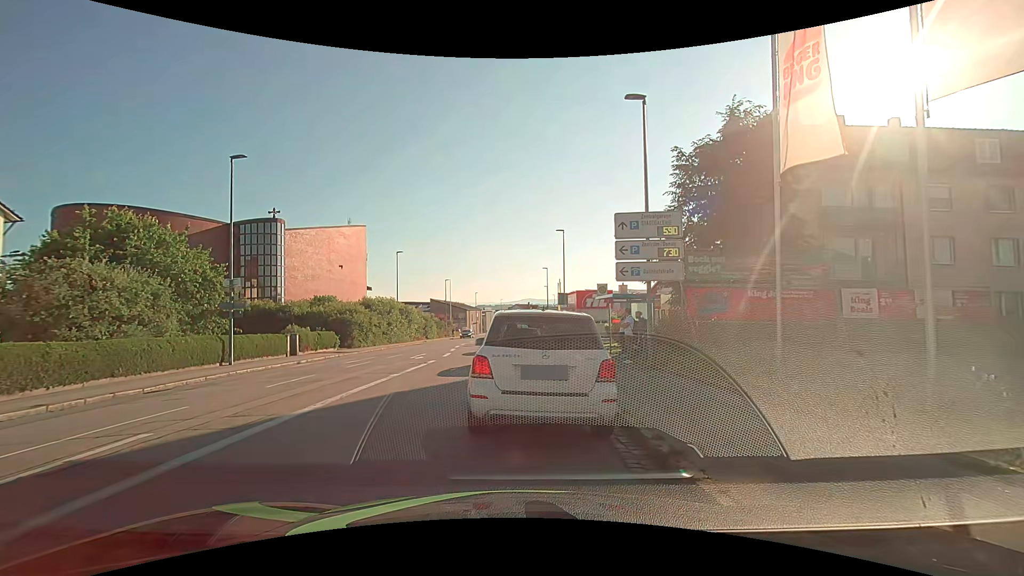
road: tertiary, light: Day
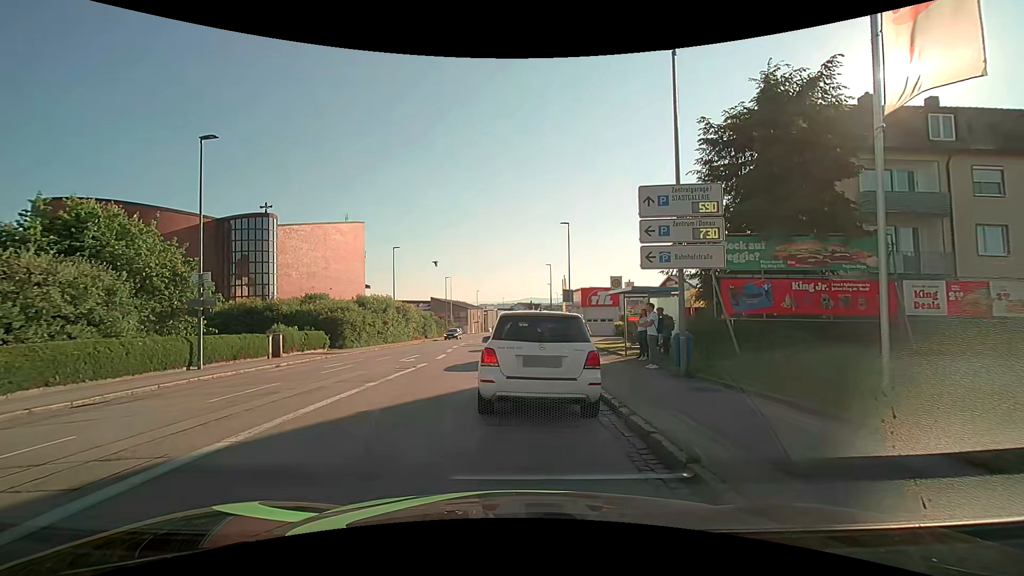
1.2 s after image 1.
(0.0, +2.7) m; -1°
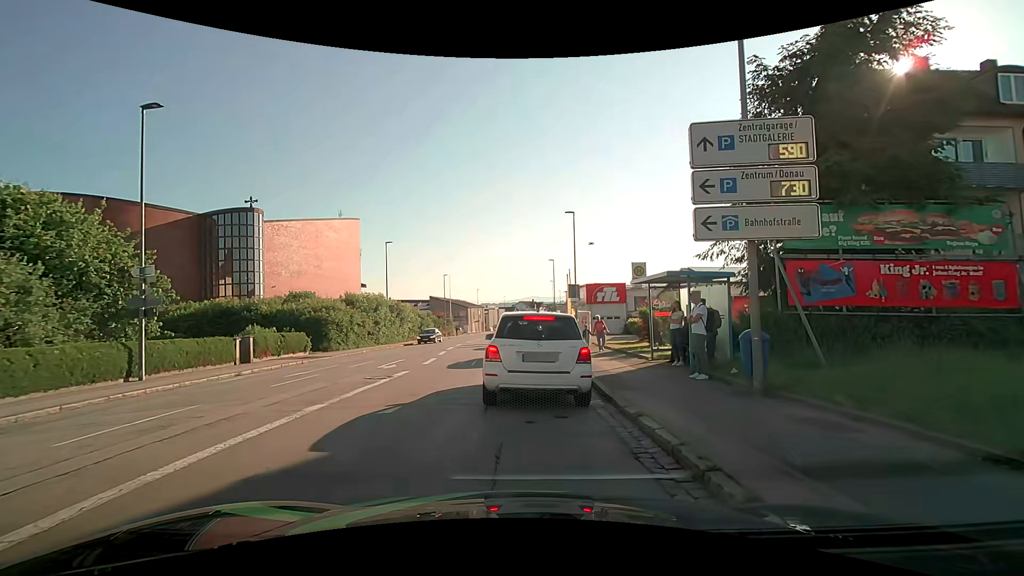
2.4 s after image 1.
(+0.1, +3.6) m; +1°
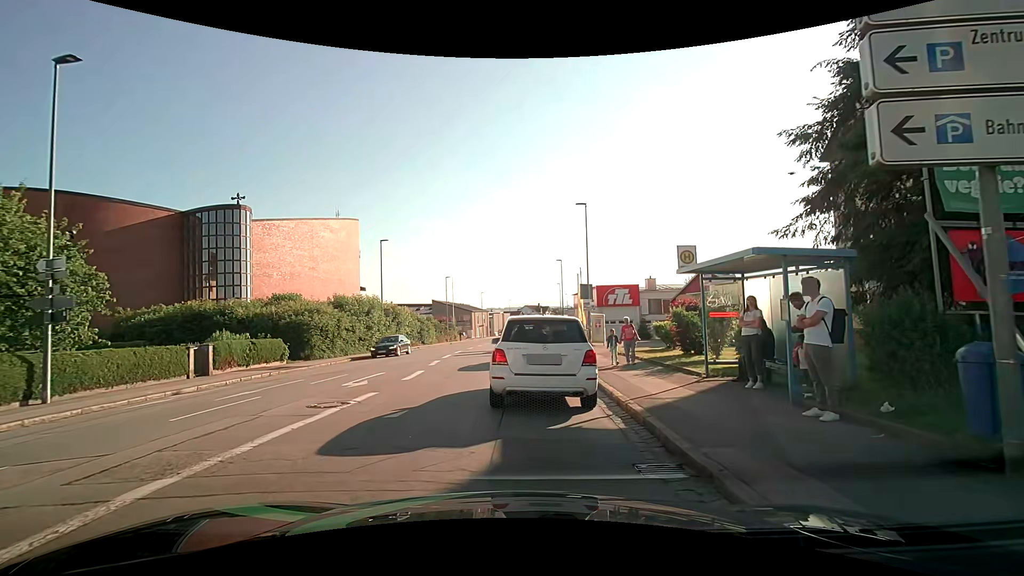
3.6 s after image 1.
(0.0, +4.1) m; -1°
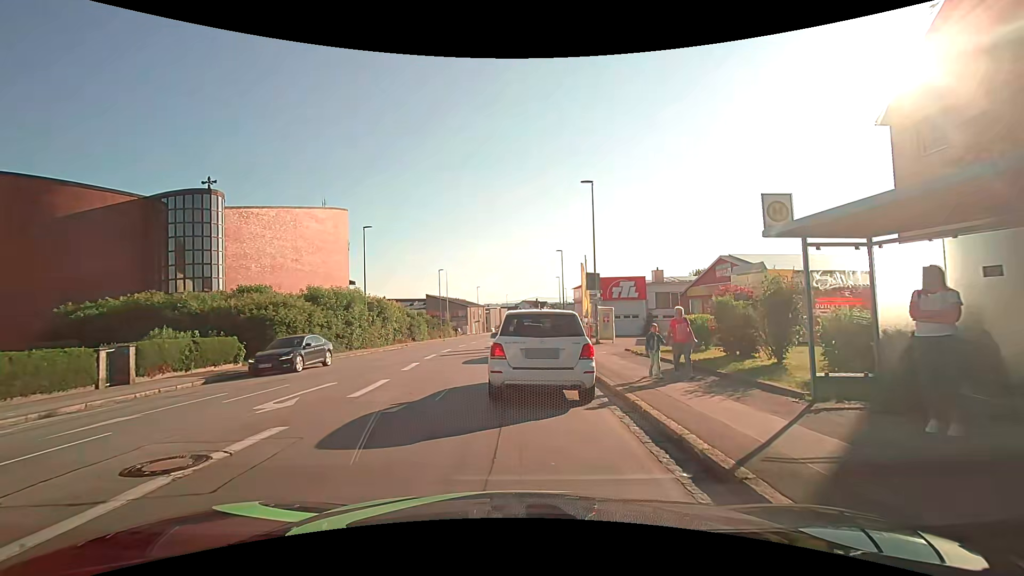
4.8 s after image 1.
(0.0, +4.4) m; 0°
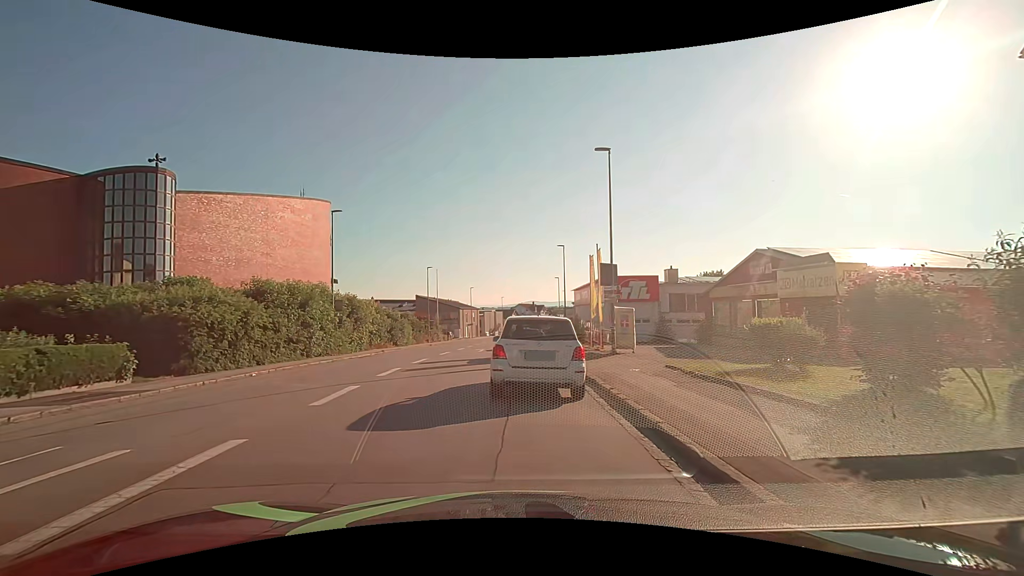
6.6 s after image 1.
(+0.1, +6.7) m; +1°
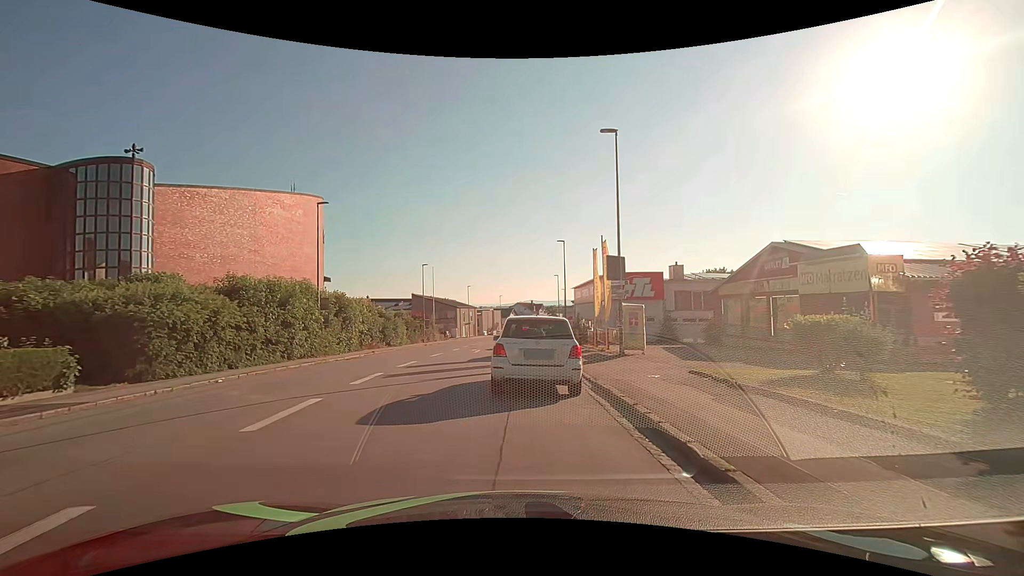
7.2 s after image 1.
(0.0, +2.3) m; +1°
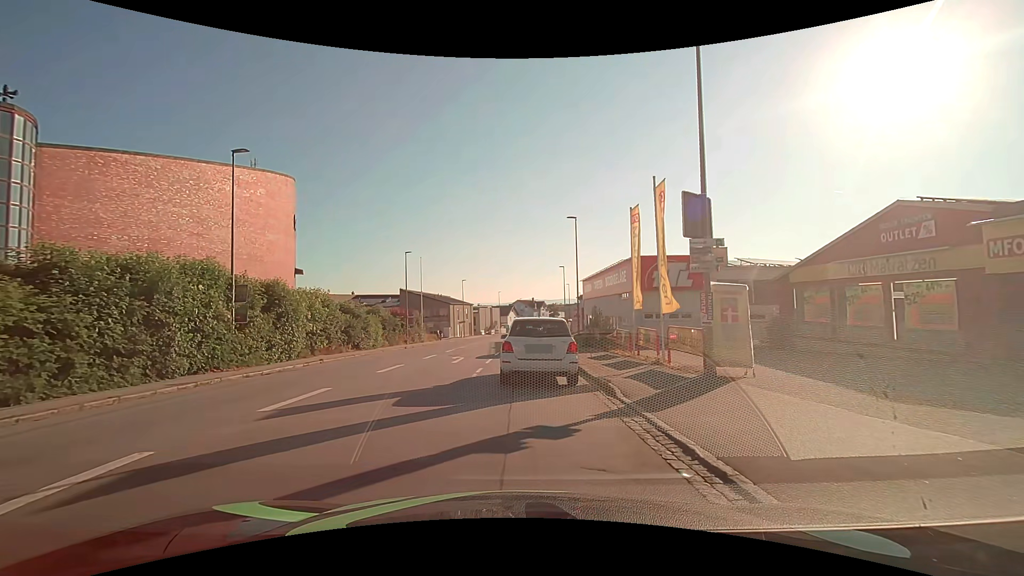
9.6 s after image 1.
(-0.1, +10.3) m; -1°
